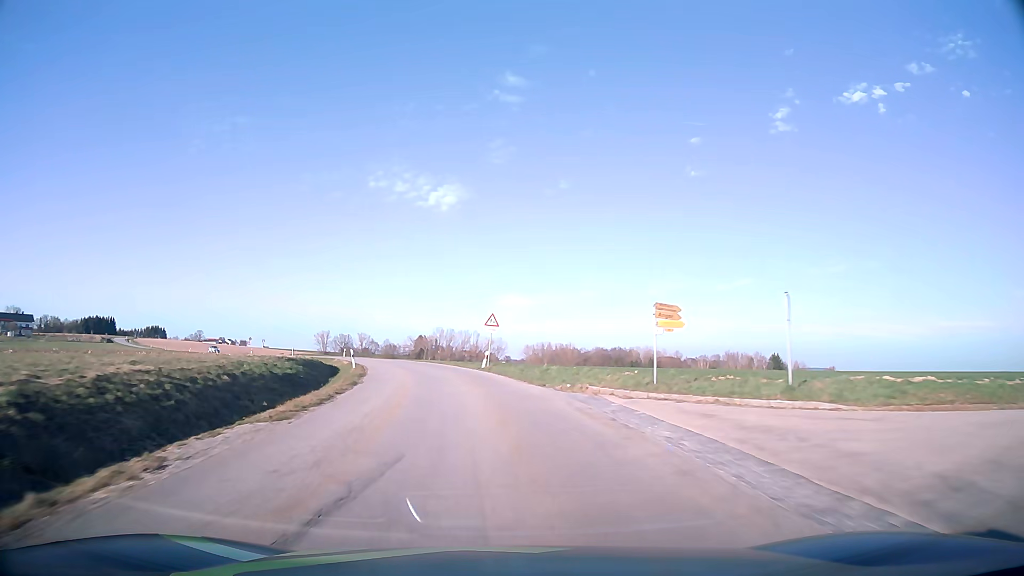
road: tertiary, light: Day
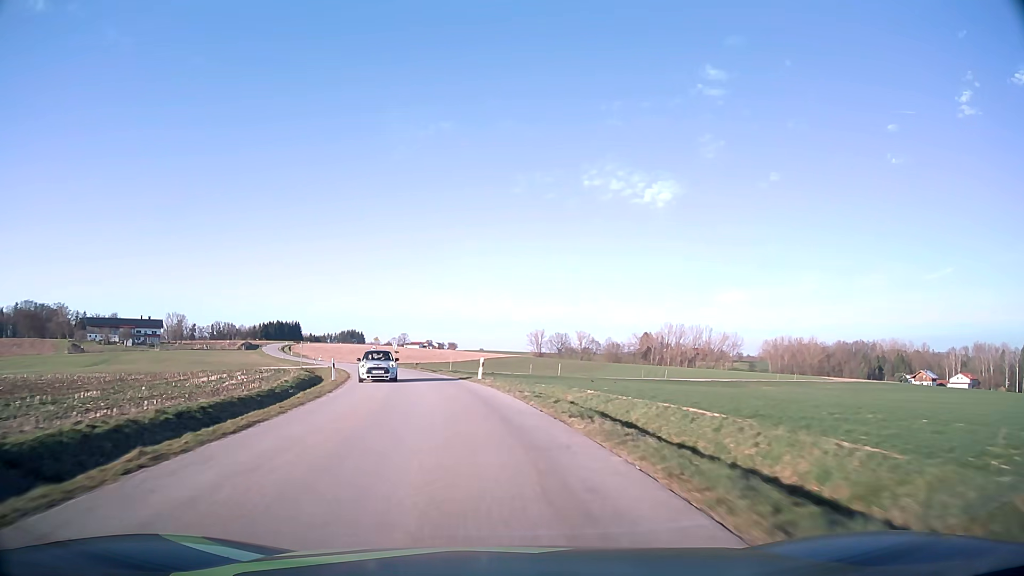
(-8.8, +55.5) m; -18°
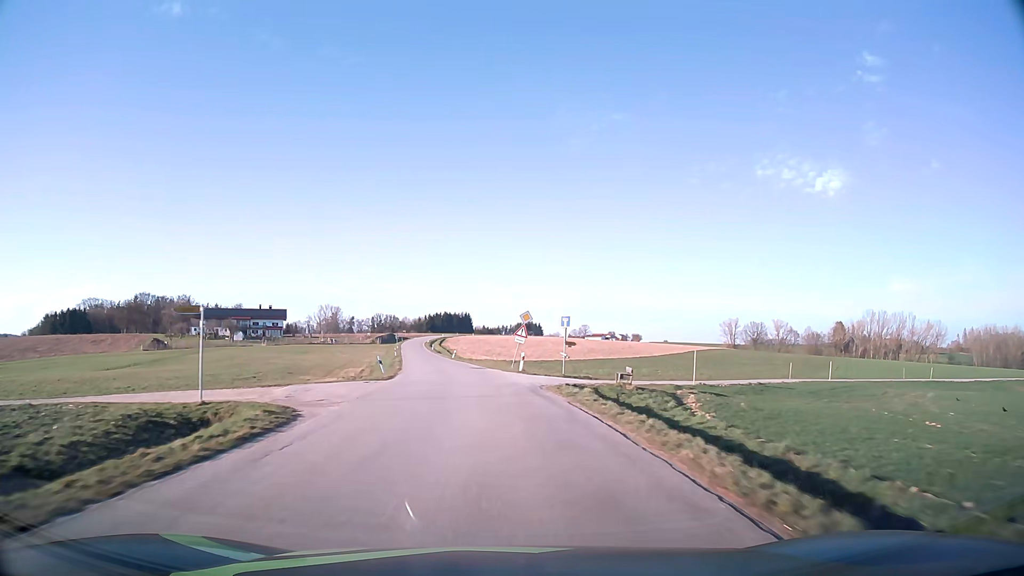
(-7.0, +45.9) m; -16°
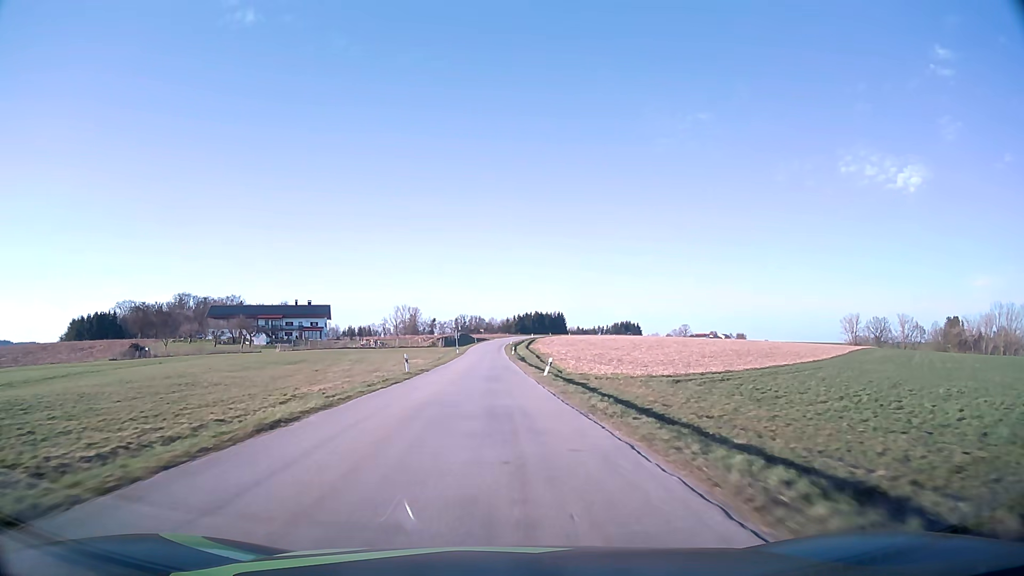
(-3.8, +49.2) m; -8°
